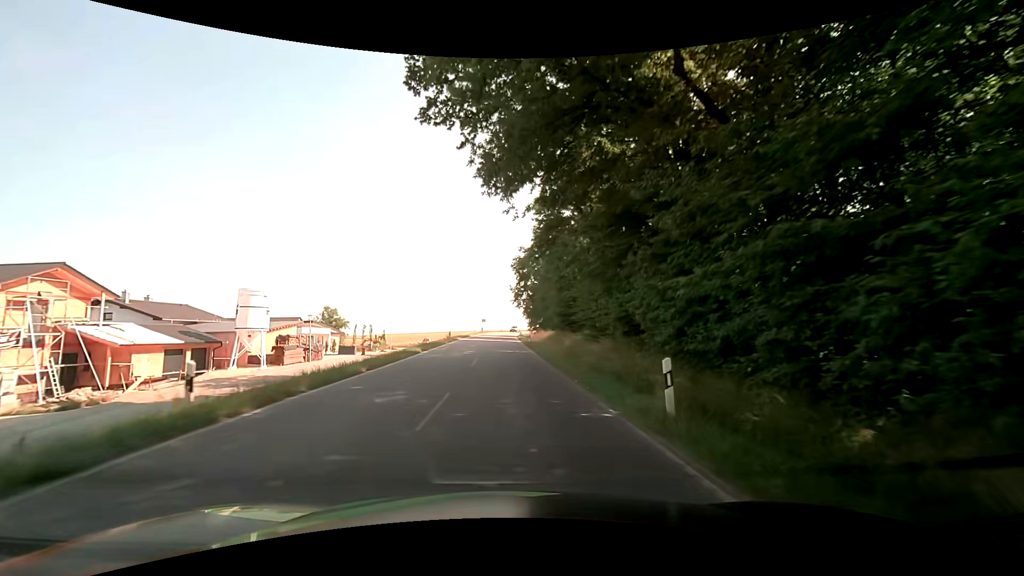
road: tertiary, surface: asphalt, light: Day
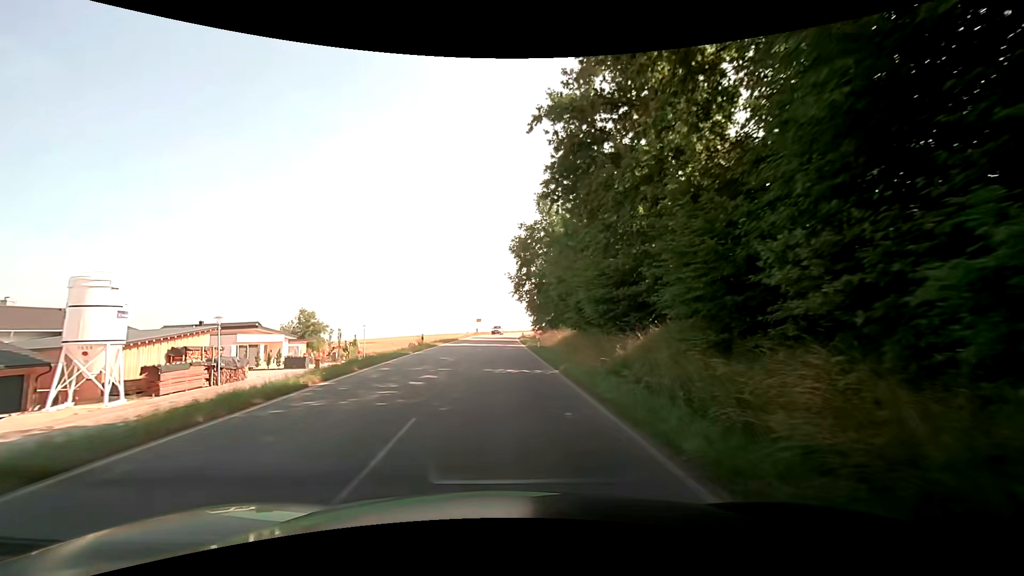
(-0.4, +15.0) m; -2°
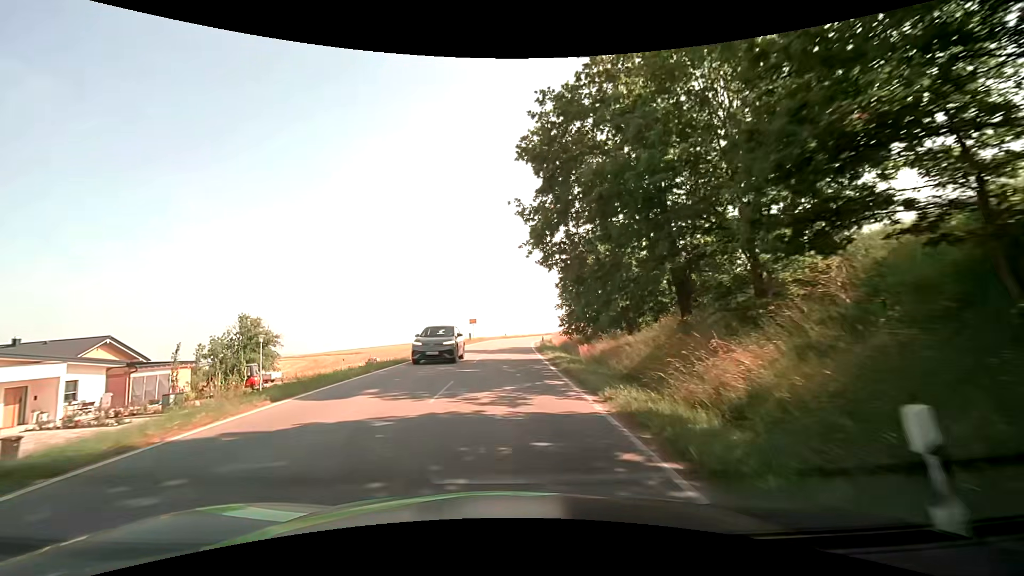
(+0.3, +30.0) m; 0°
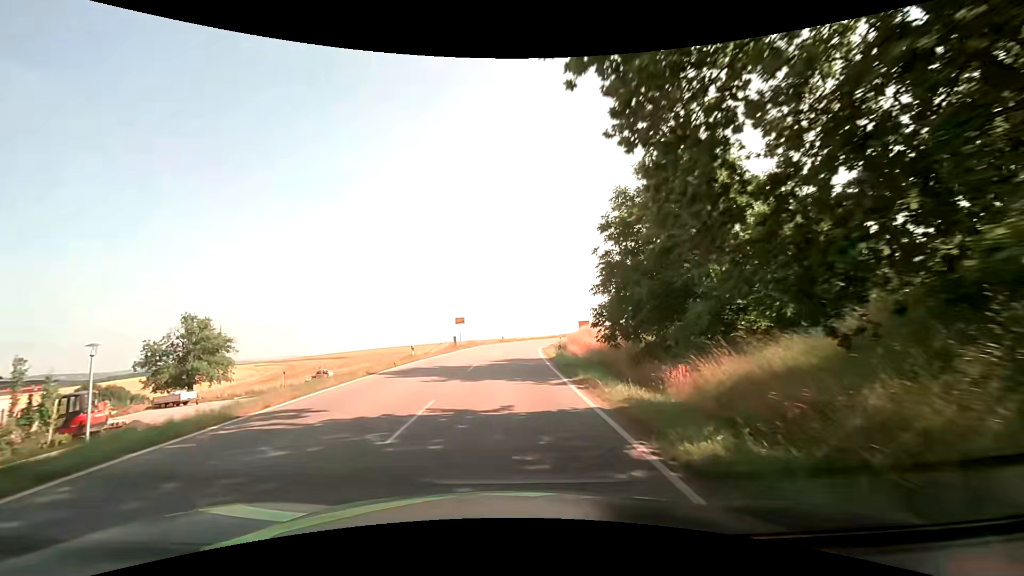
(0.0, +15.1) m; 0°
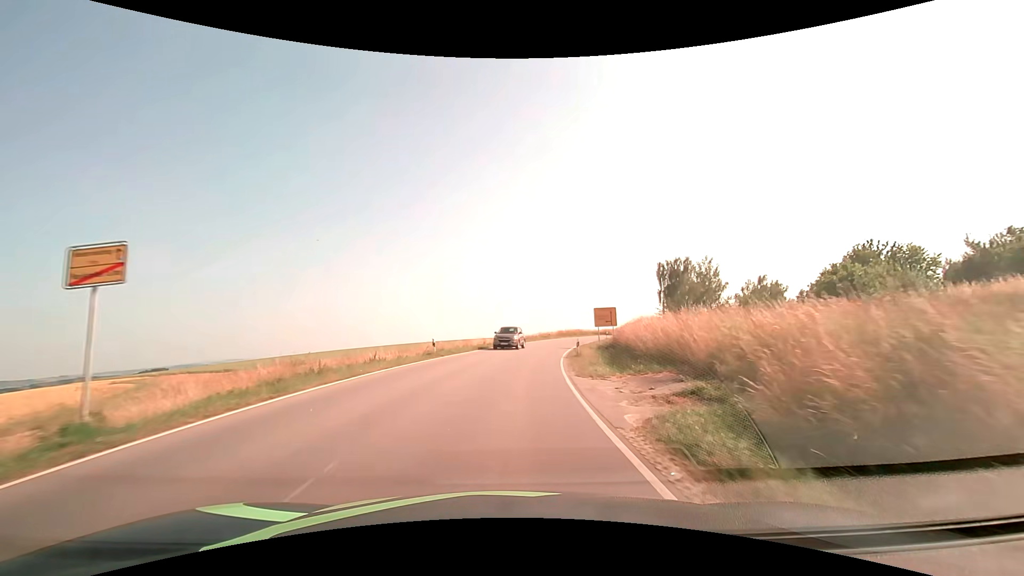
(+1.1, +40.6) m; +5°
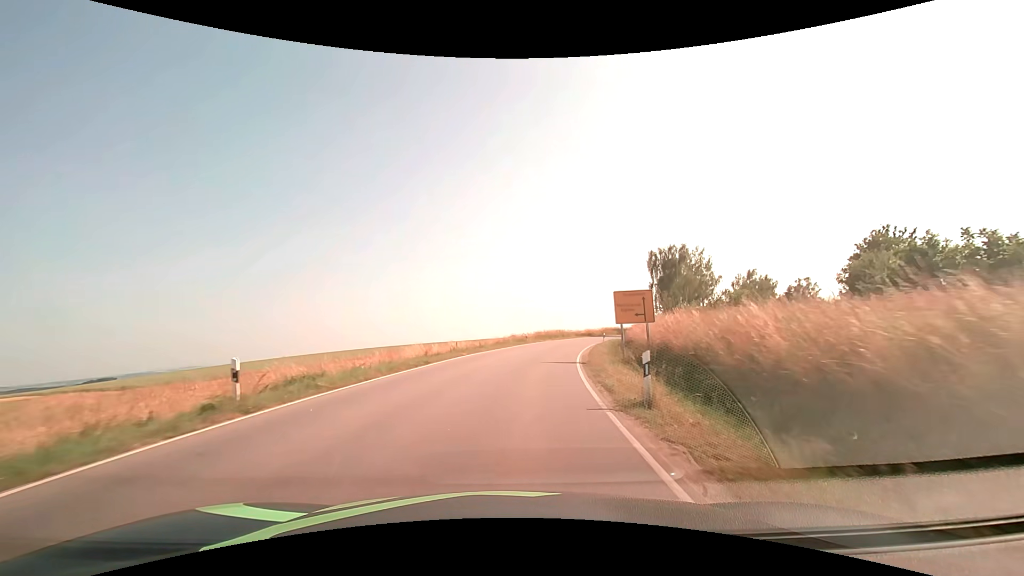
(+0.5, +17.5) m; +3°
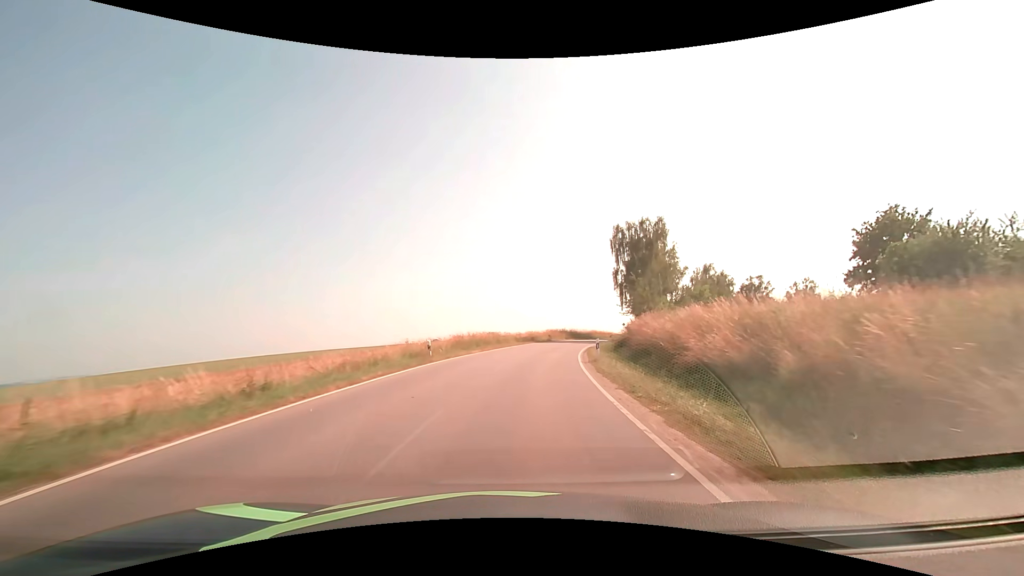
(+1.9, +26.8) m; +8°
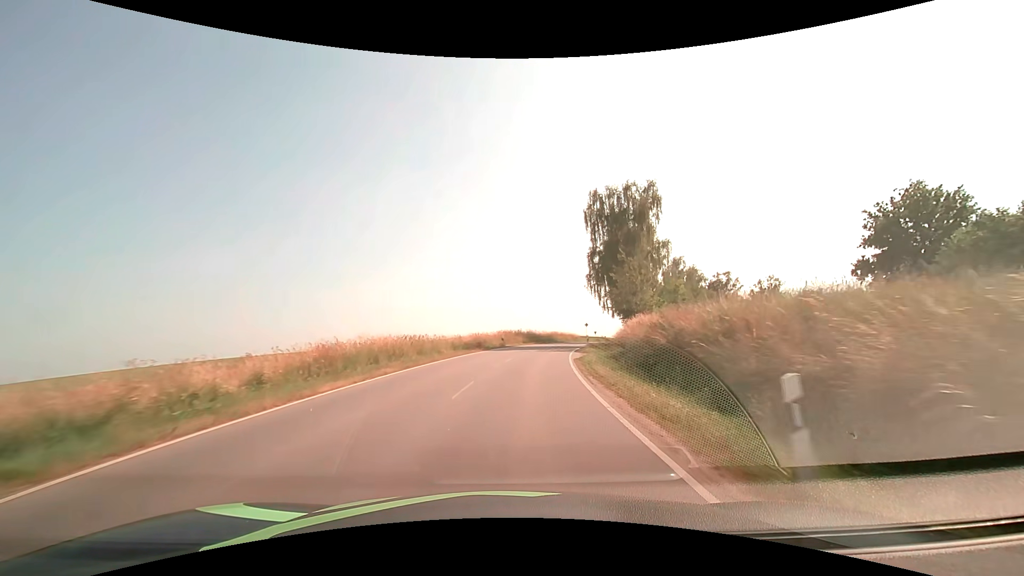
(+1.0, +18.1) m; +6°
(0, +10) (+1, +20) (+2, +30) (+4, +40) (+6, +50) (+8, +59) (+11, +69) (+15, +78) (+19, +87) (+23, +96) m
